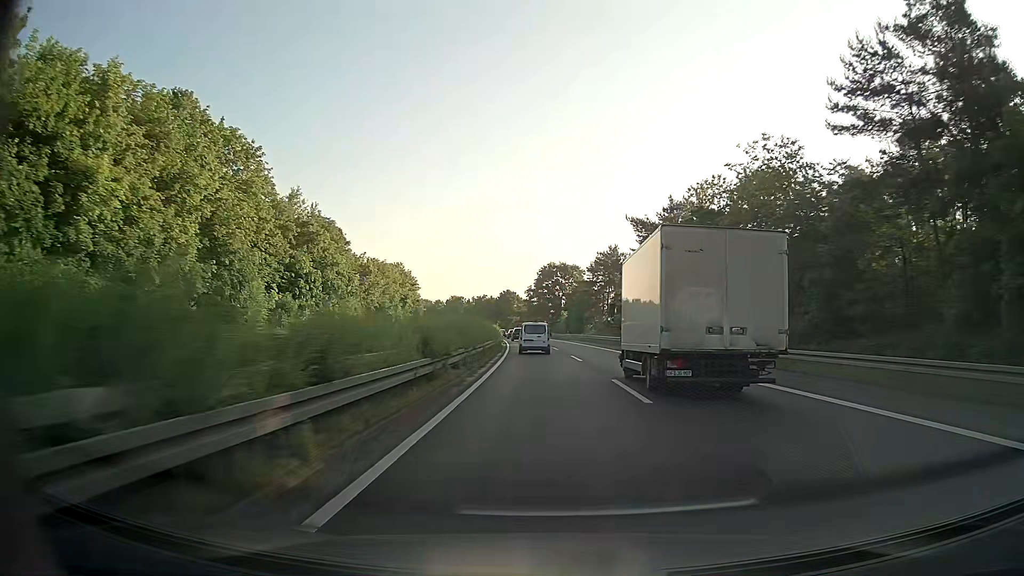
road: trunk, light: Day
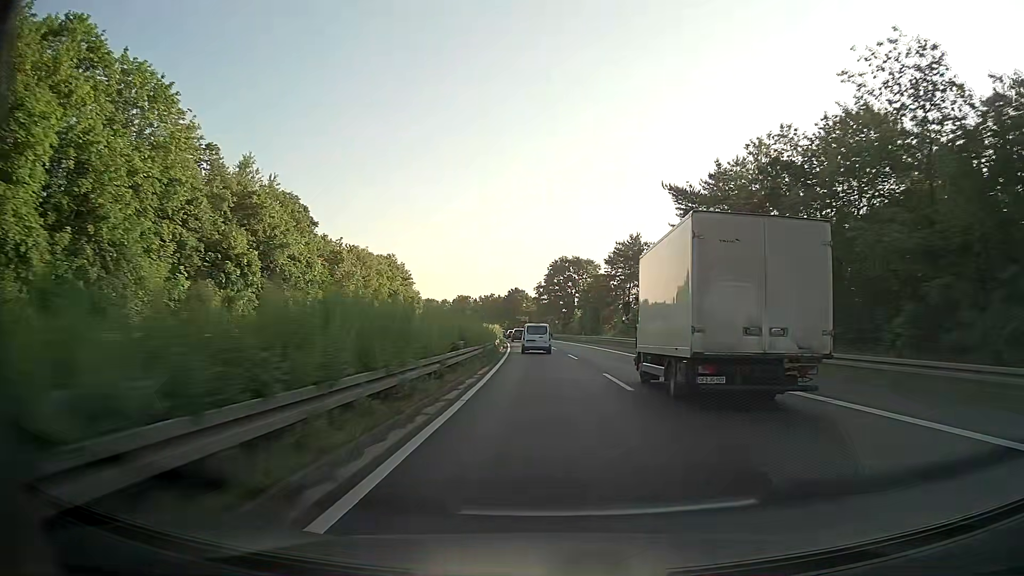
(-0.1, +15.2) m; -1°
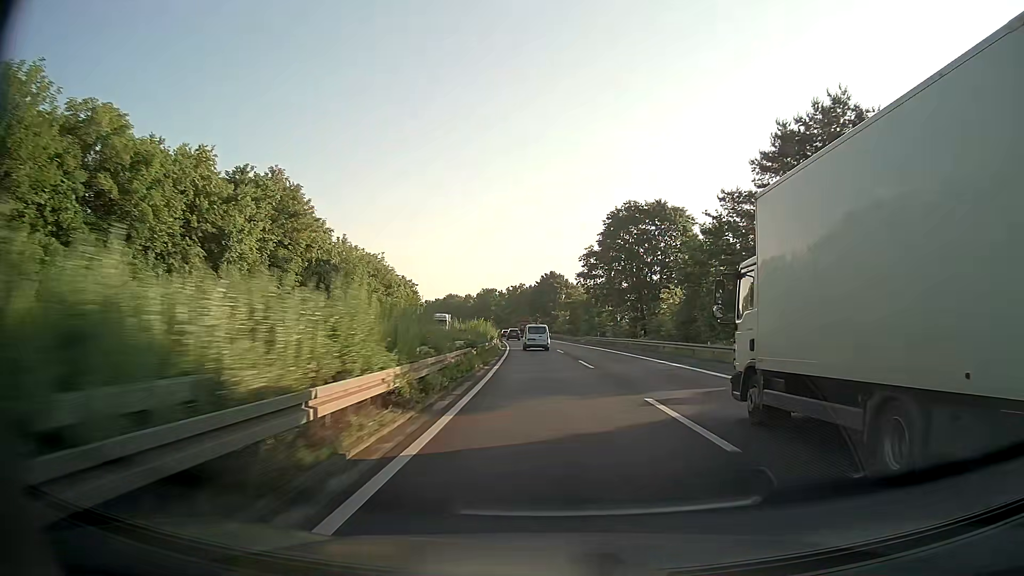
(-1.9, +62.2) m; -3°
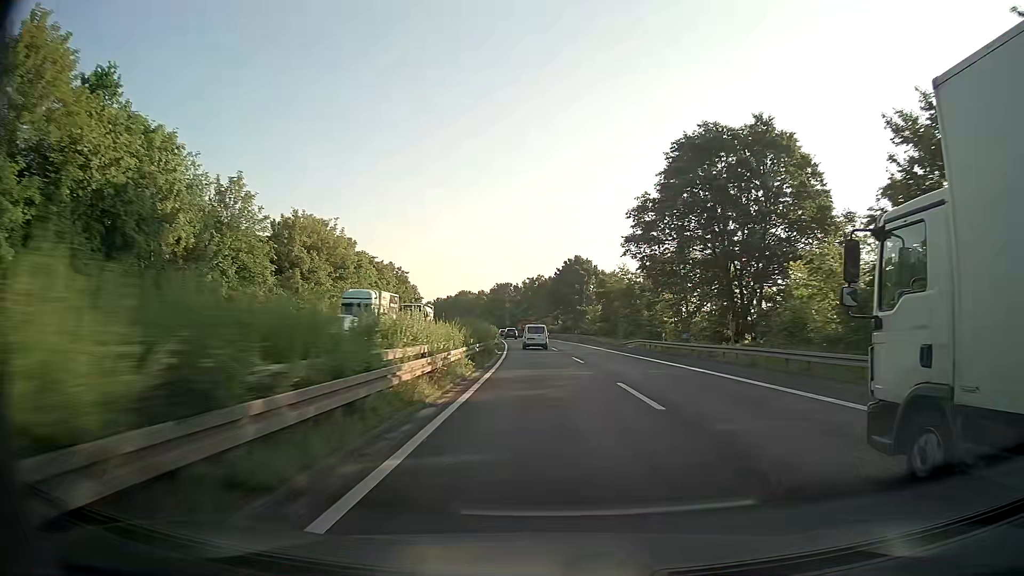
(-0.5, +31.9) m; -2°
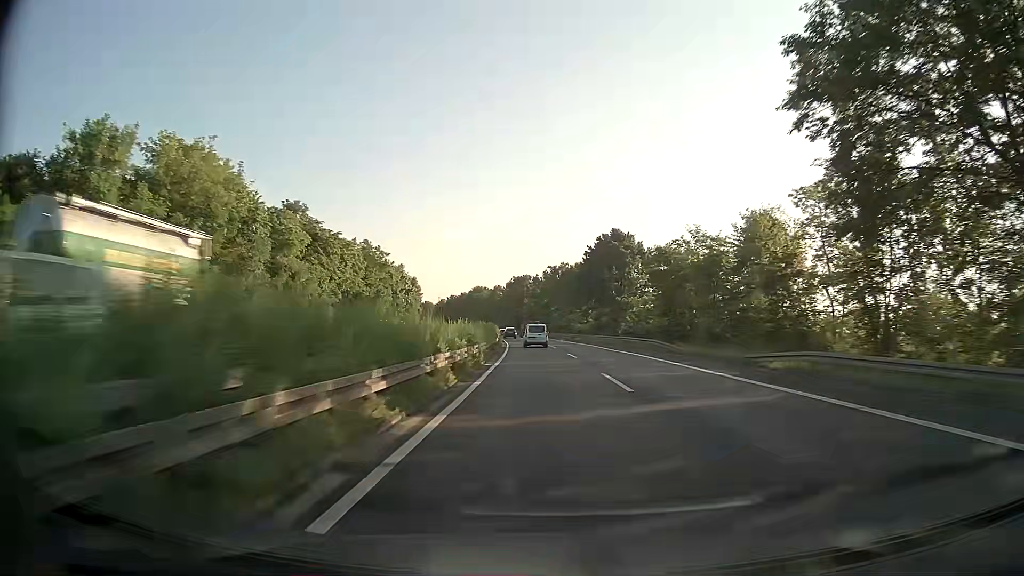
(-0.5, +32.3) m; -2°
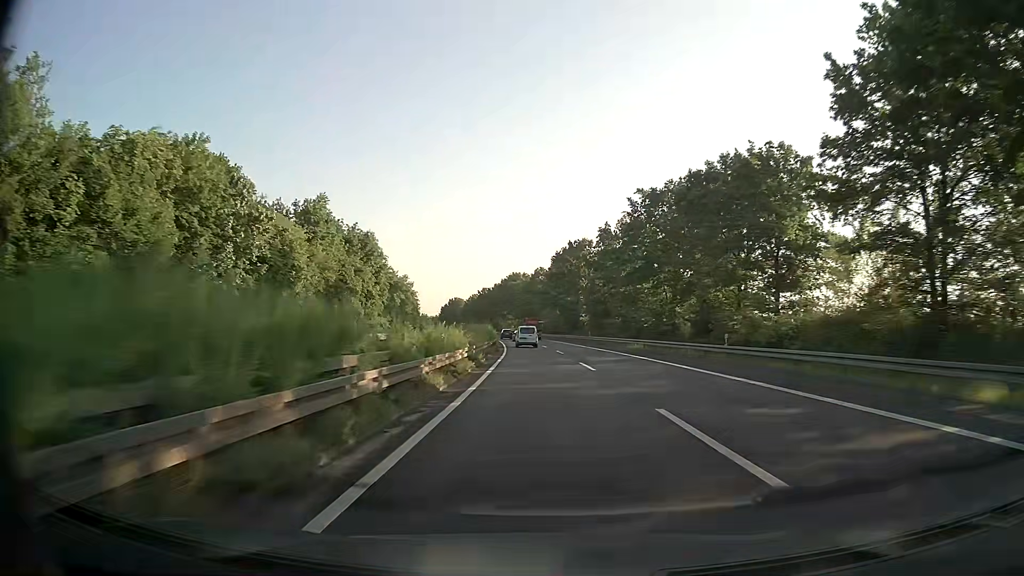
(-3.4, +81.3) m; -4°
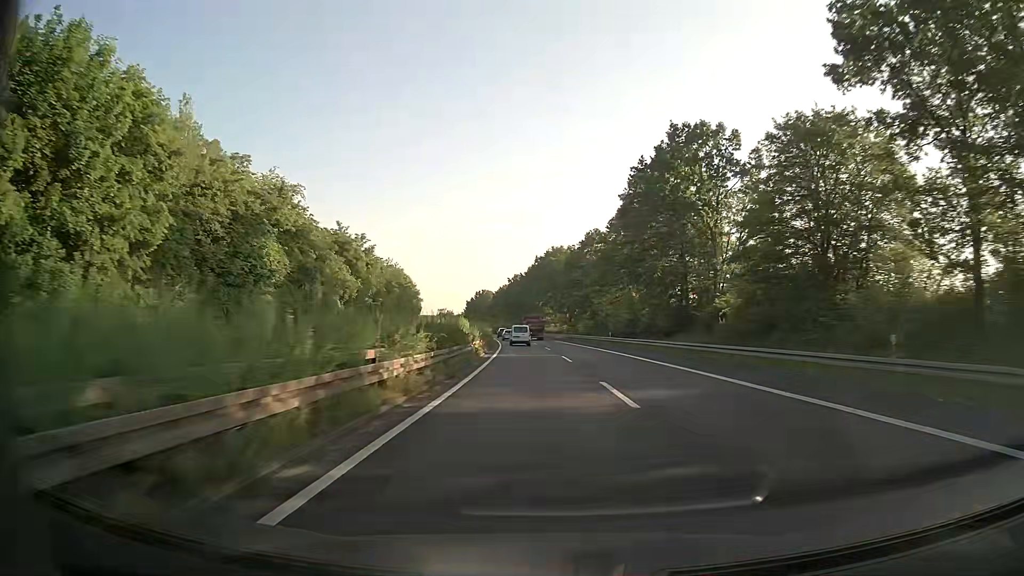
(-2.2, +65.7) m; -4°
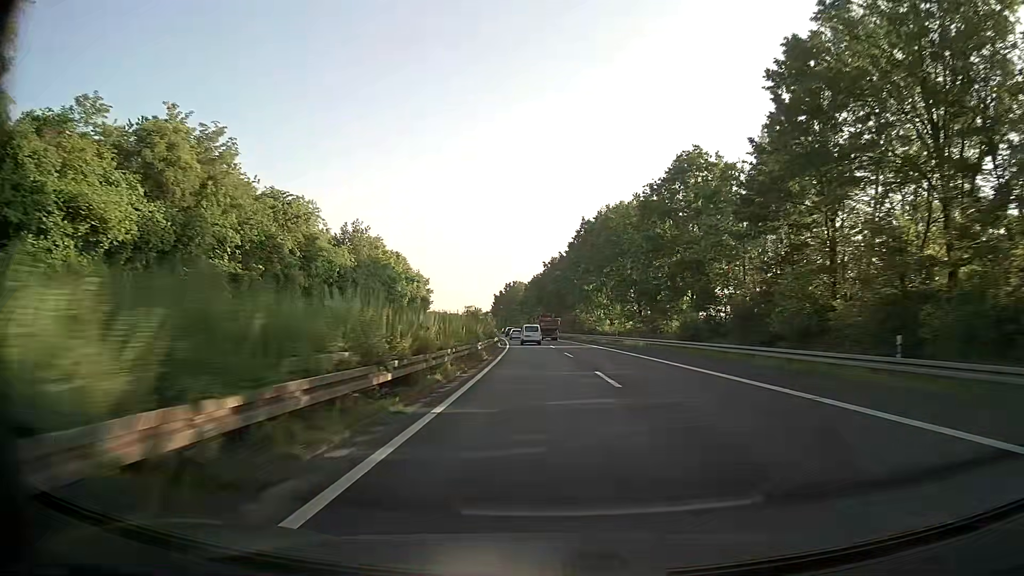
(-1.5, +49.6) m; -3°
(0, +10) (0, +20) (0, +30) (-1, +40) (-1, +50) (-2, +60) (-2, +70) (-3, +80) (-4, +90) (-5, +100) m
